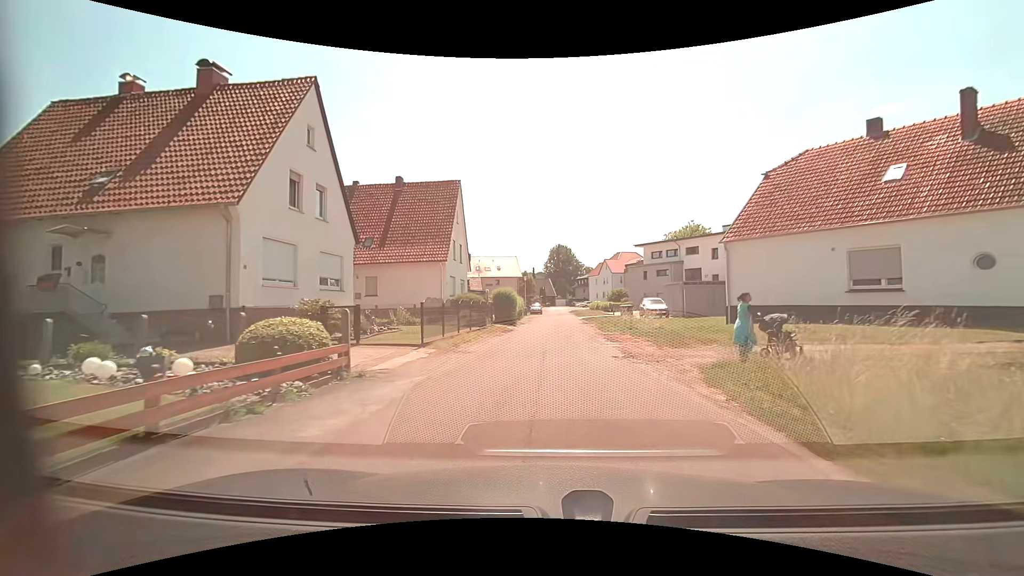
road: residential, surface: asphalt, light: Day
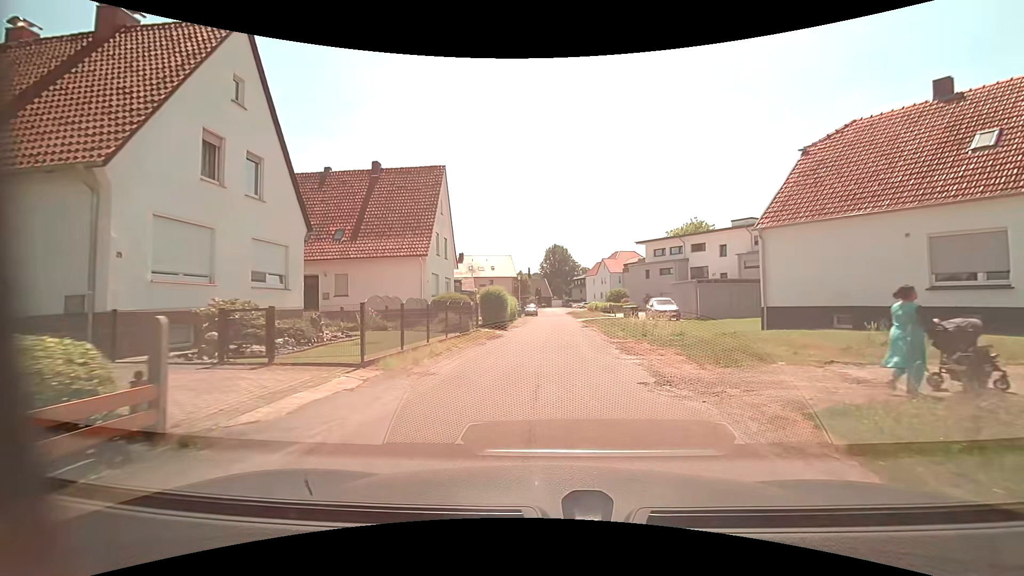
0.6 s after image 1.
(0.0, +4.4) m; 0°
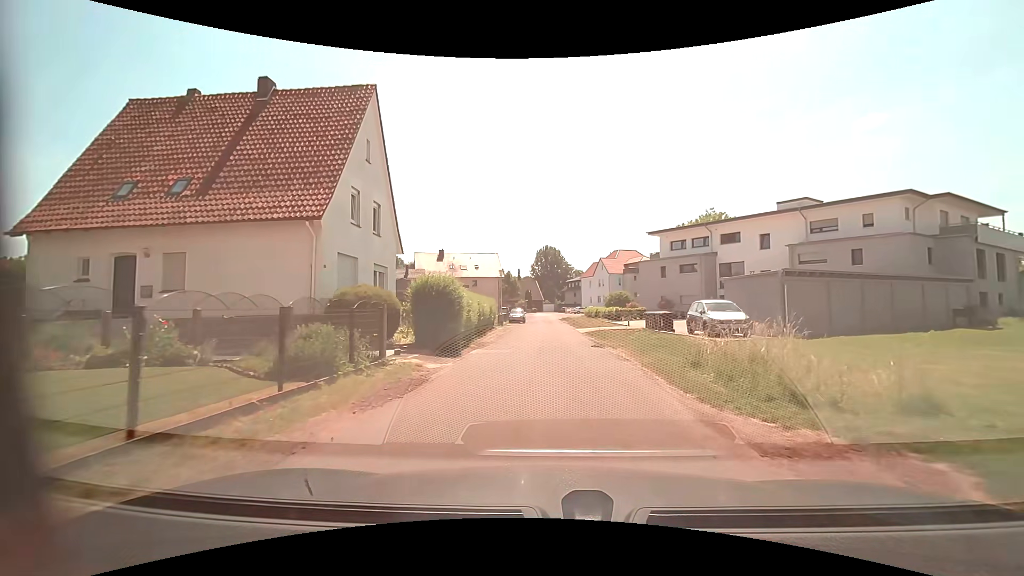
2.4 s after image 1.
(+0.1, +13.1) m; +1°
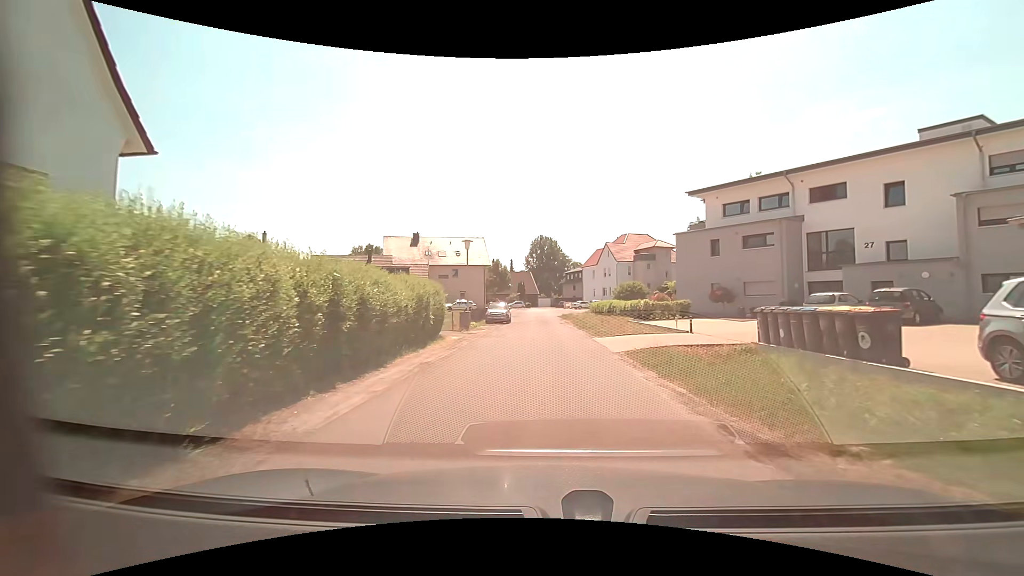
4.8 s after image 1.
(+0.1, +16.5) m; +1°
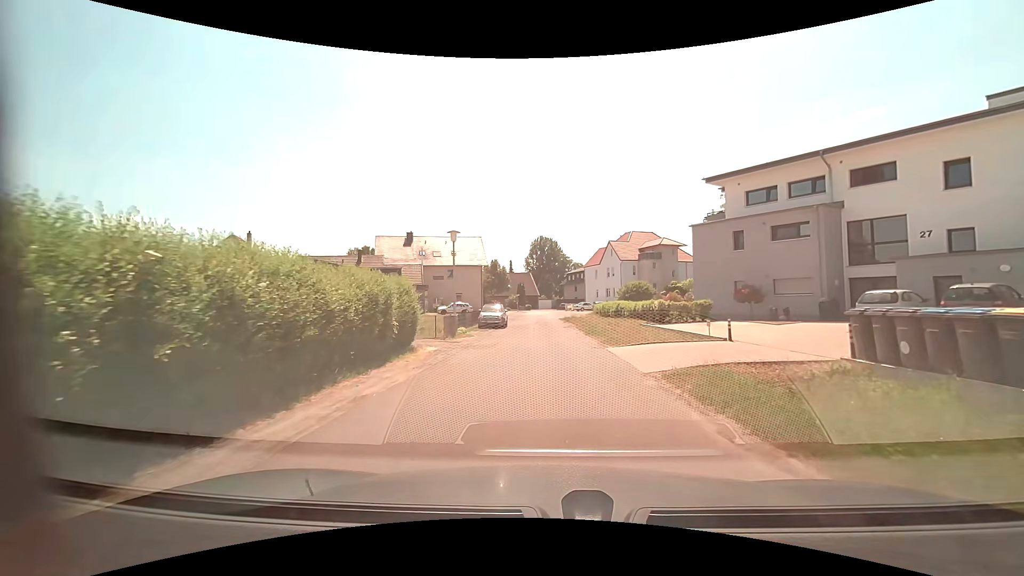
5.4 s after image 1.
(0.0, +4.1) m; -1°
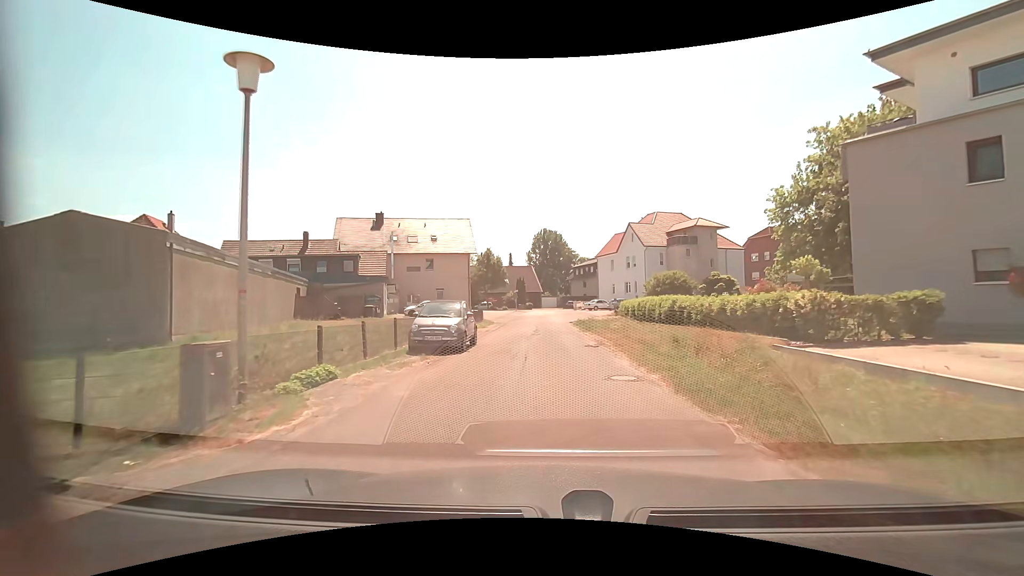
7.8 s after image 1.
(+0.1, +16.2) m; 0°
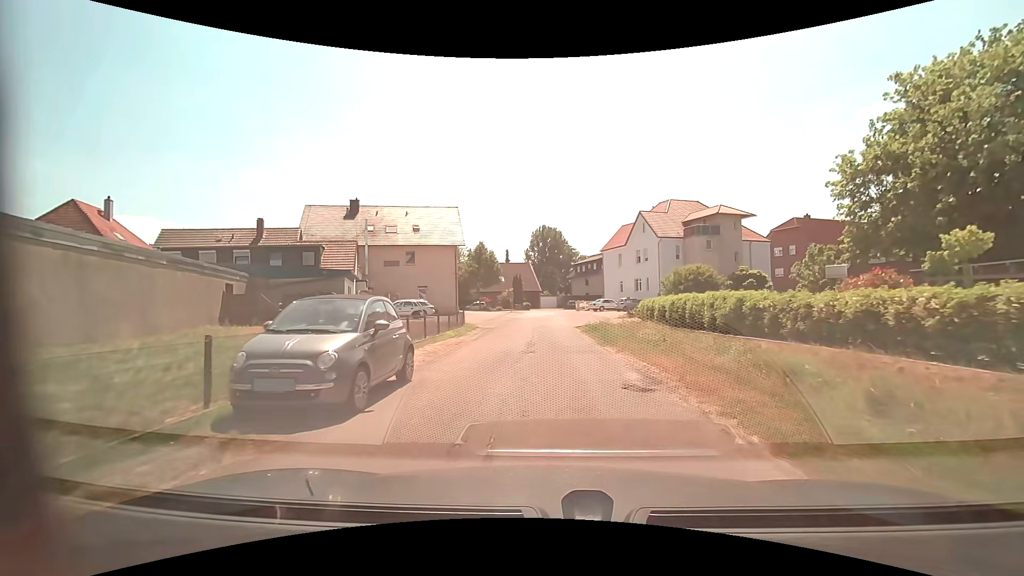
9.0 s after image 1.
(0.0, +8.2) m; 0°
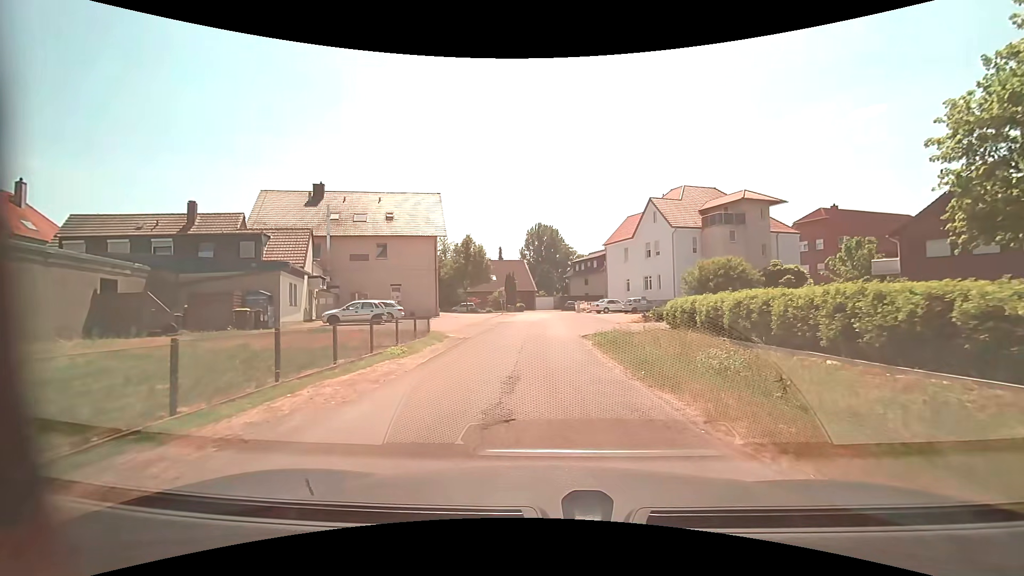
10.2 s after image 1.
(+0.1, +7.8) m; +1°
